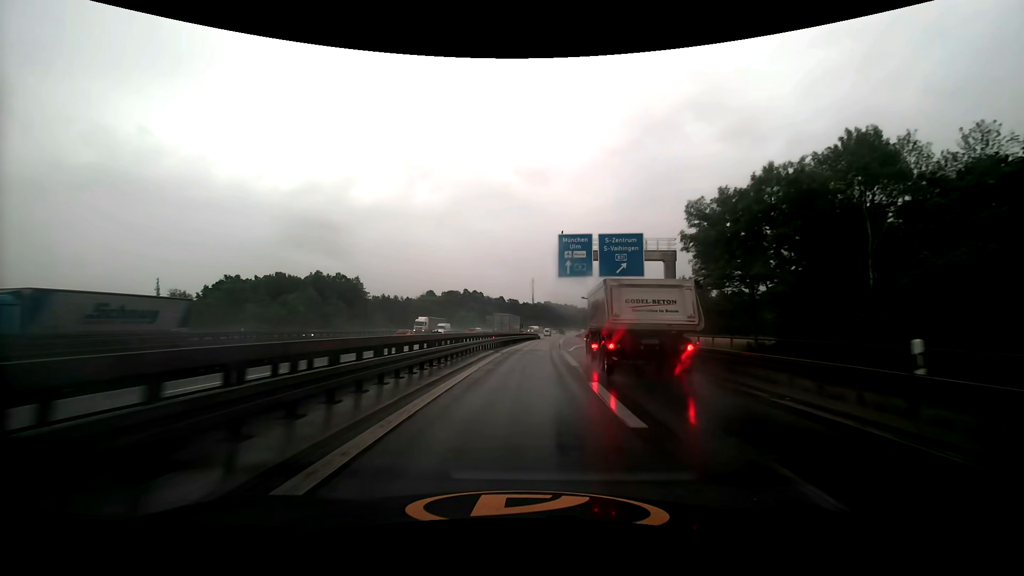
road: motorway_link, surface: asphalt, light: Day
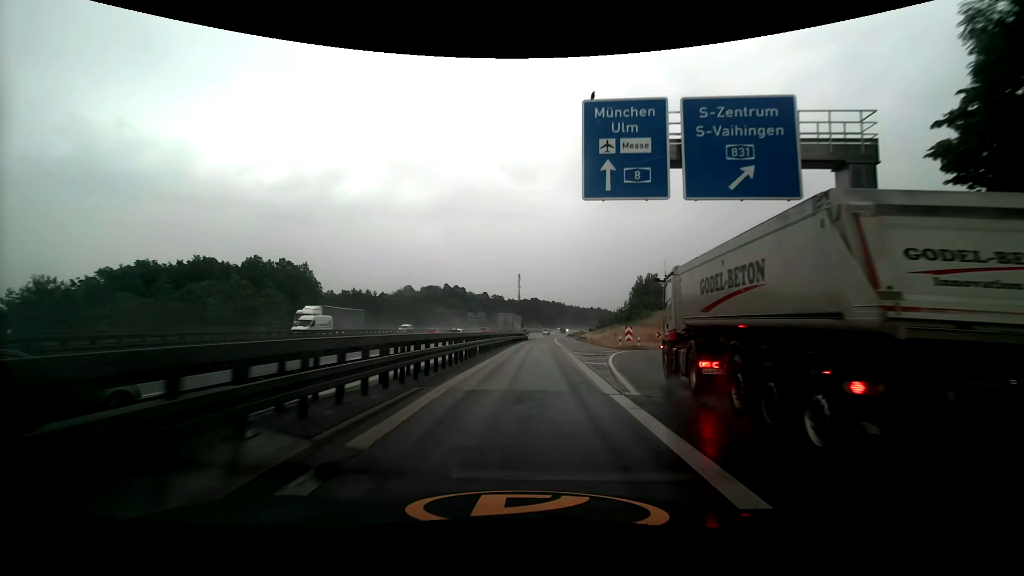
(+0.2, +23.9) m; +2°
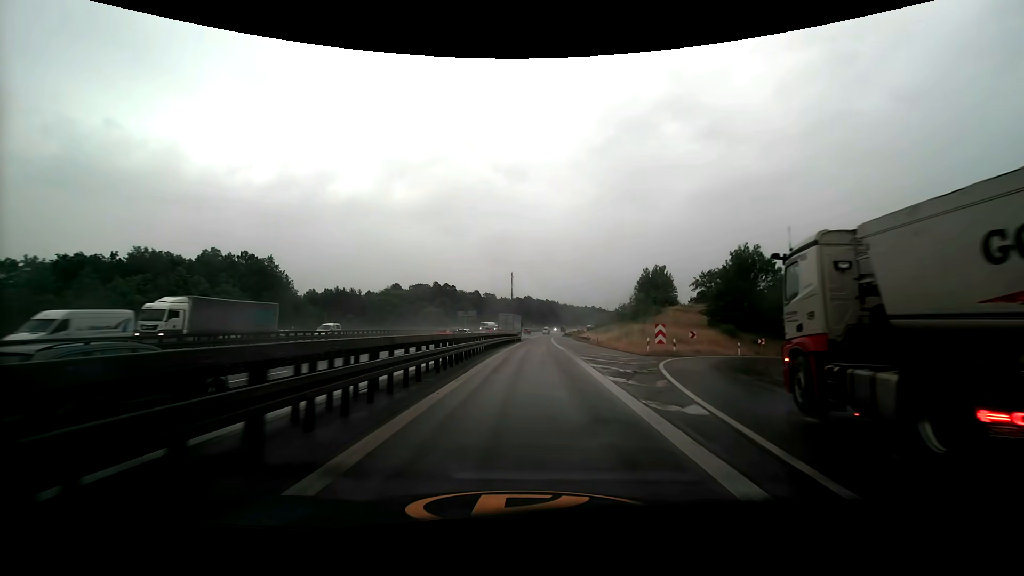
(+0.1, +12.1) m; +1°
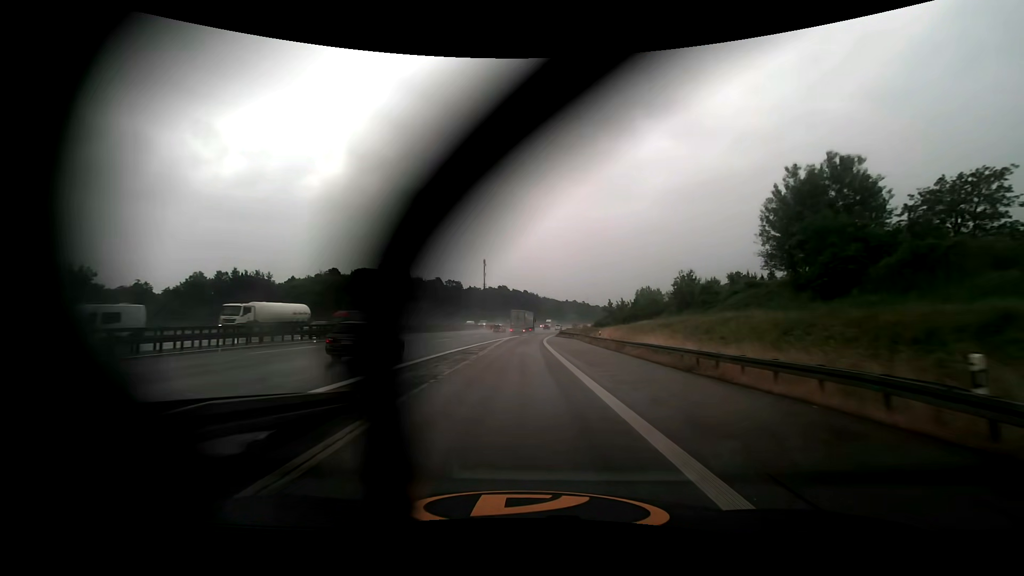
(+1.7, +62.2) m; +3°
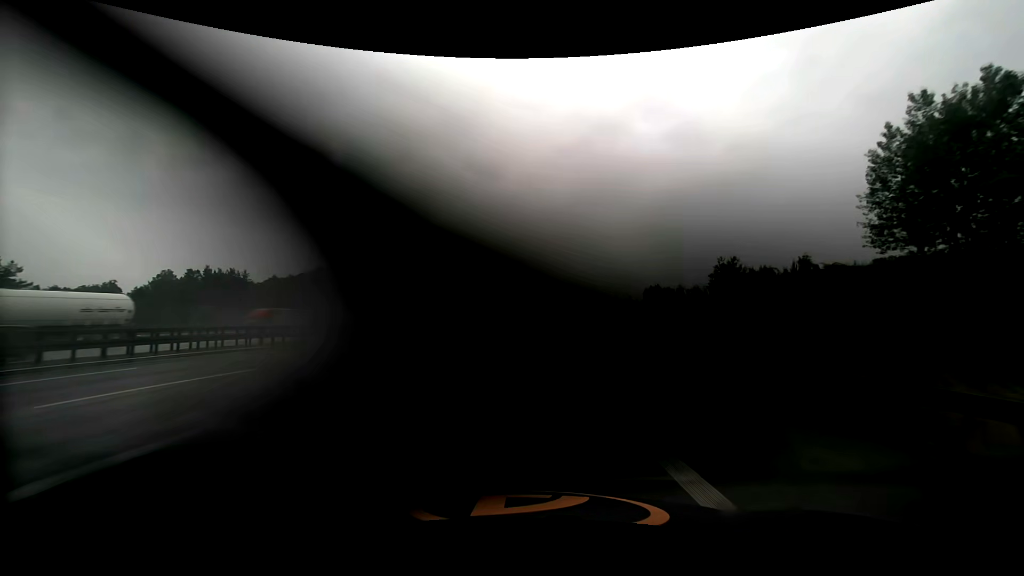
(+0.1, +12.8) m; 0°
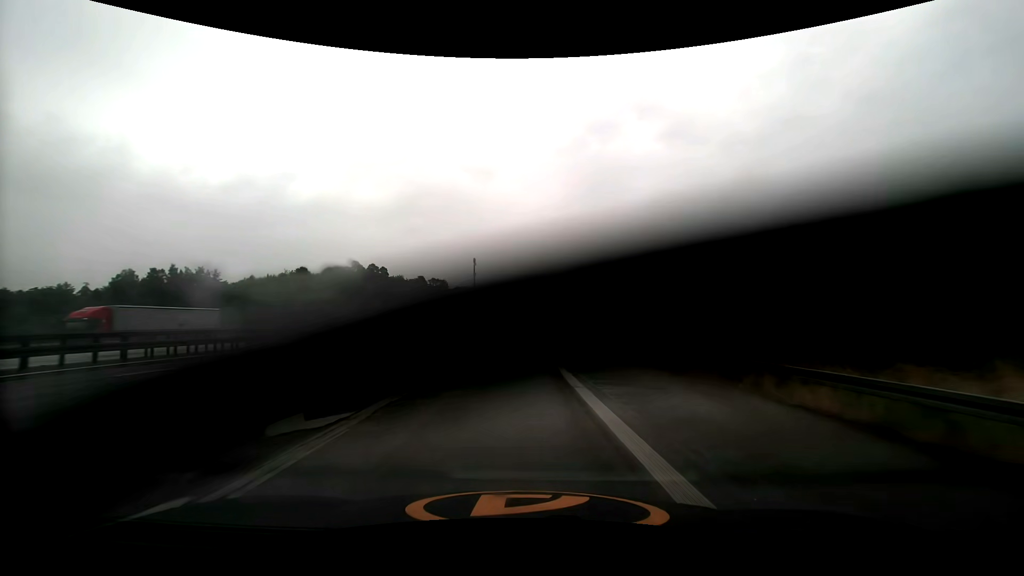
(0.0, +12.9) m; 0°
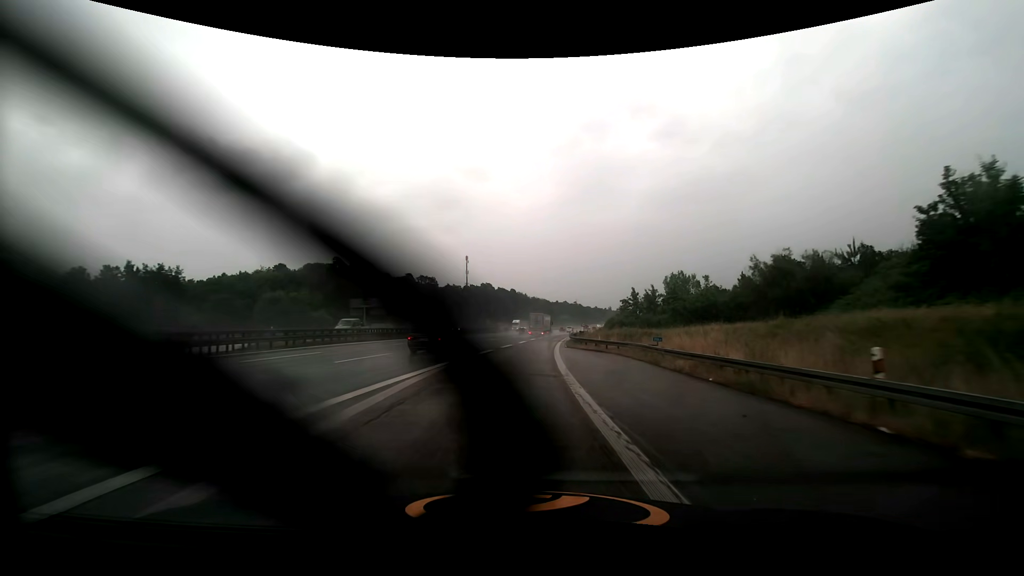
(+0.1, +13.0) m; 0°
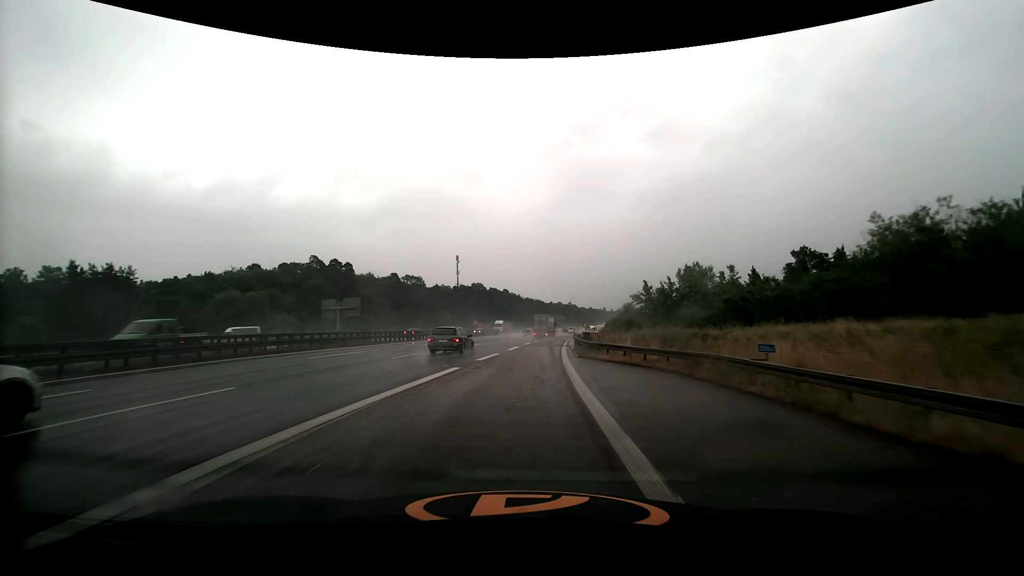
(+0.1, +13.1) m; +1°
(0, +10) (0, +20) (+1, +30) (+1, +40) (+2, +50) (+3, +60) (+4, +70) (+5, +80) (+6, +90) (+7, +100) m
